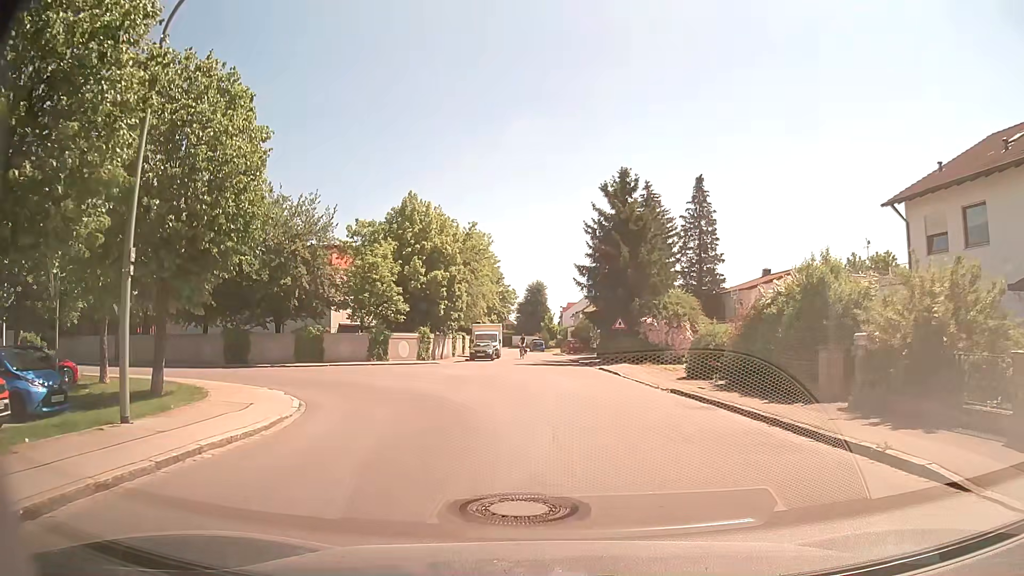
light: Day
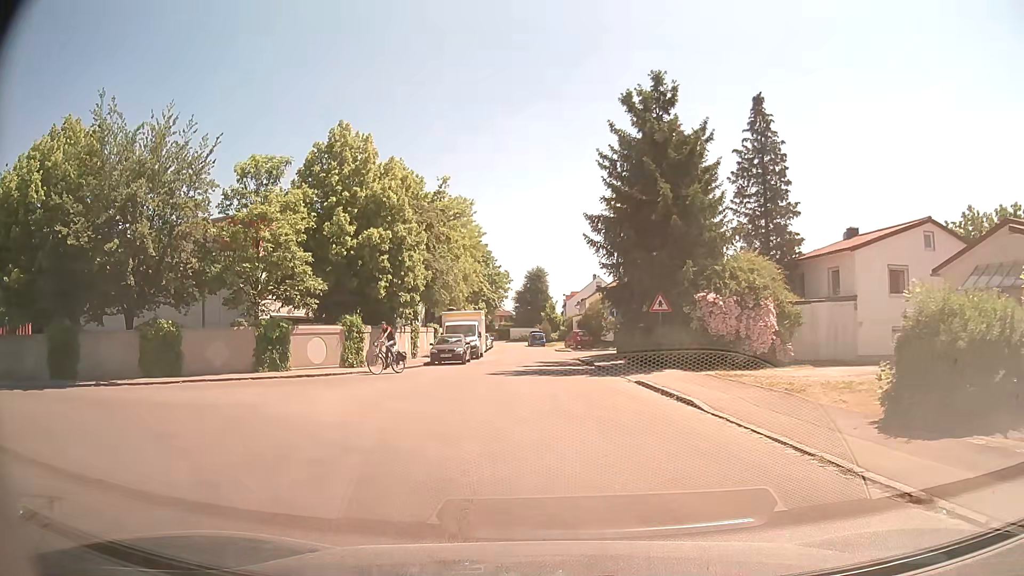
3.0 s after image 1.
(+0.5, +15.3) m; +2°
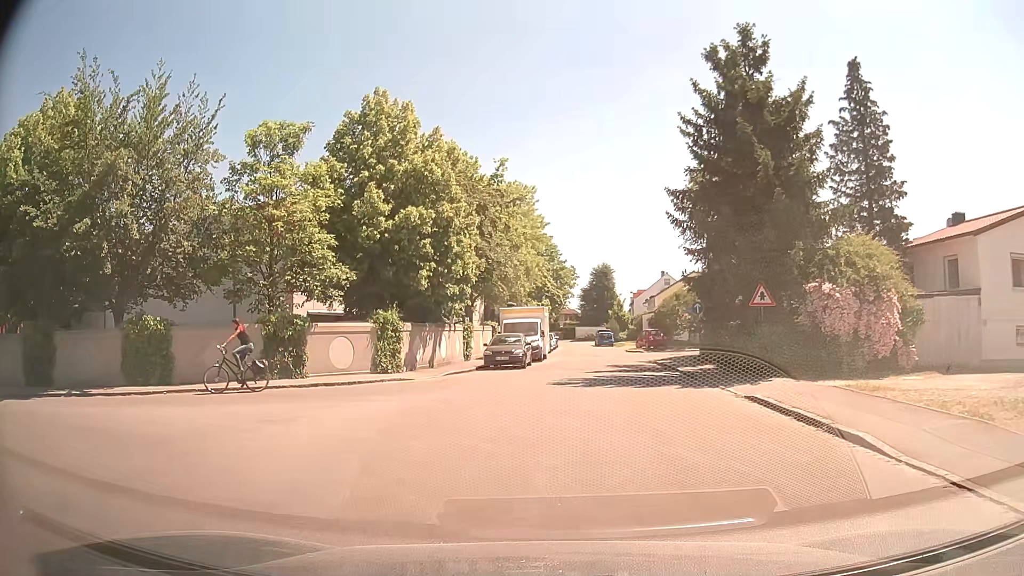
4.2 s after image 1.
(-0.3, +4.6) m; -6°
